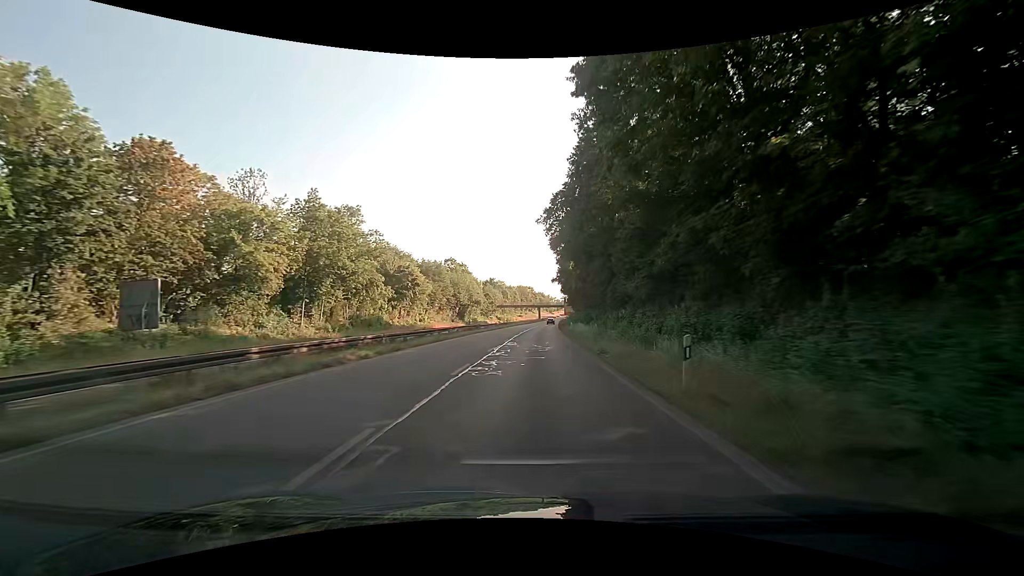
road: trunk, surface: asphalt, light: Day
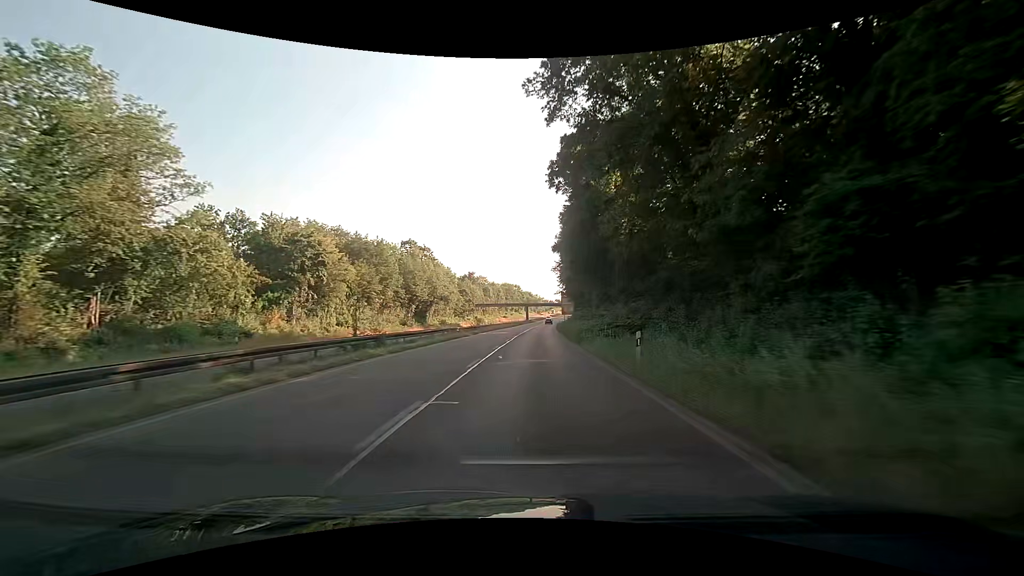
(+0.4, +33.7) m; +1°
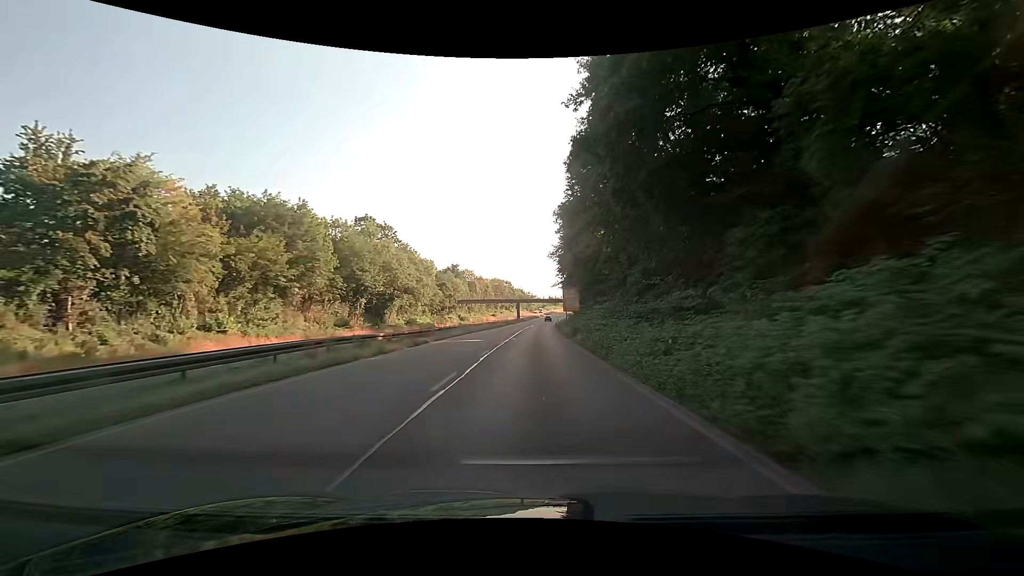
(+0.4, +22.7) m; +1°
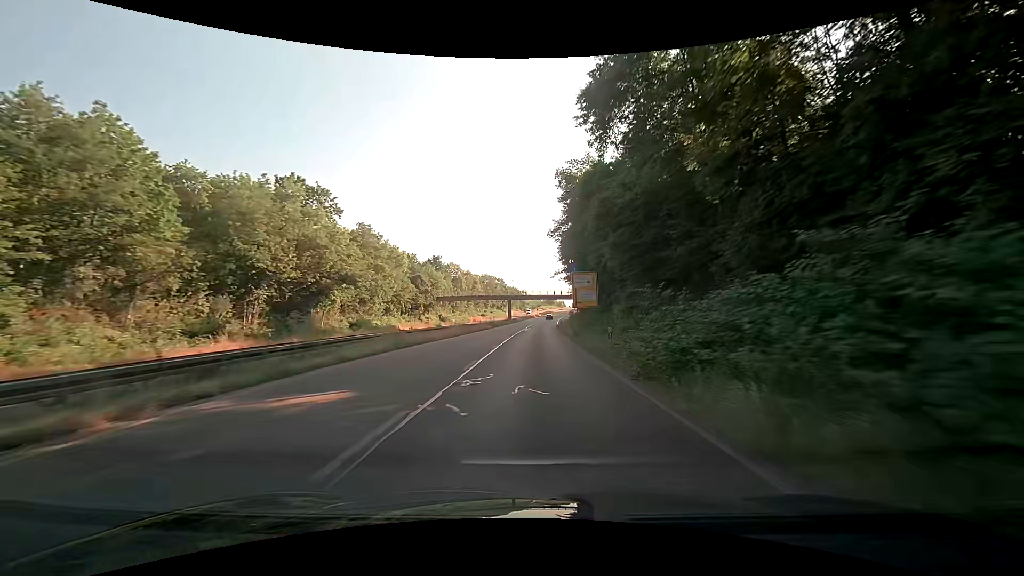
(+0.3, +23.0) m; +1°
